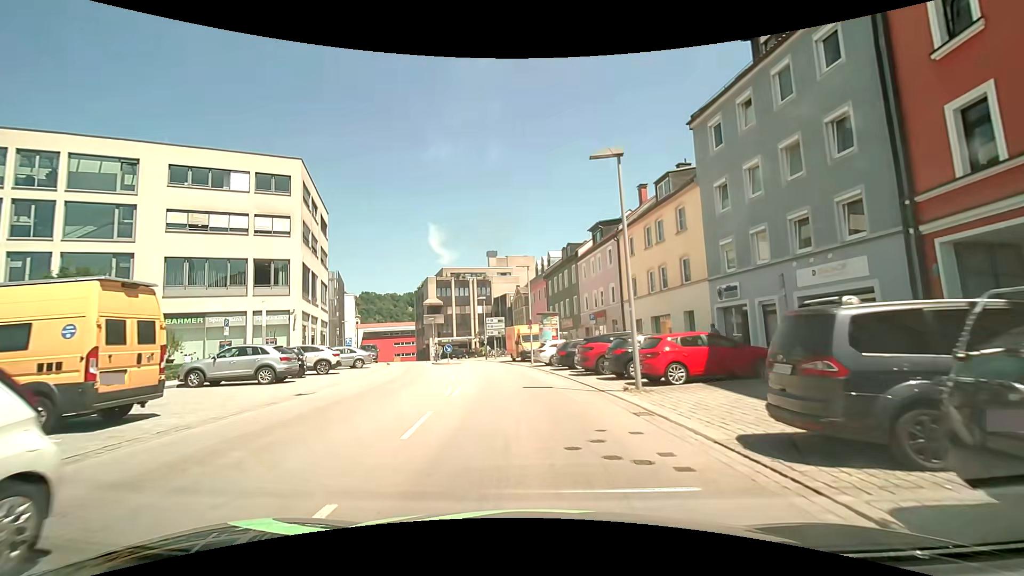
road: tertiary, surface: asphalt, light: Day
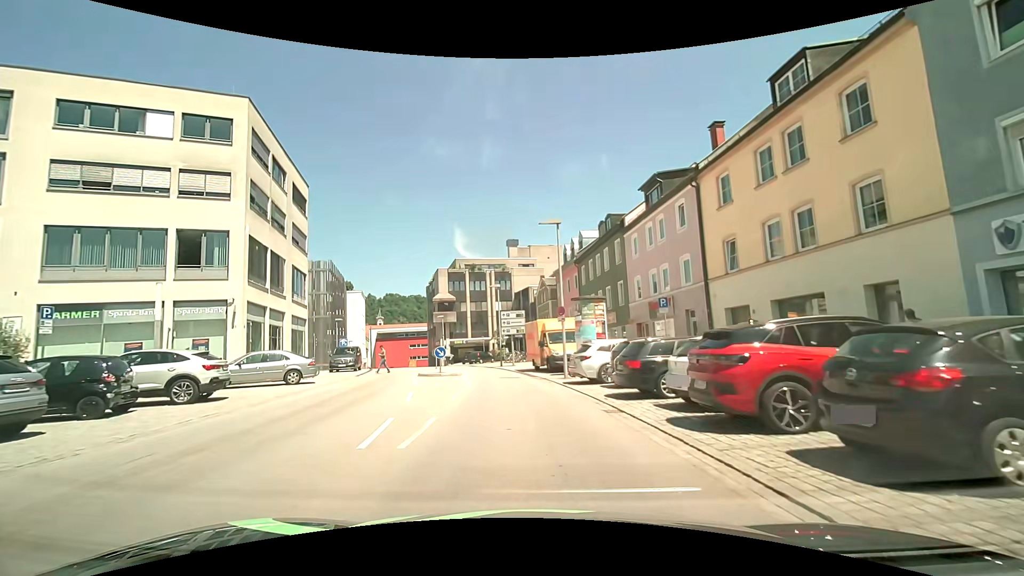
(-0.3, +12.3) m; -4°
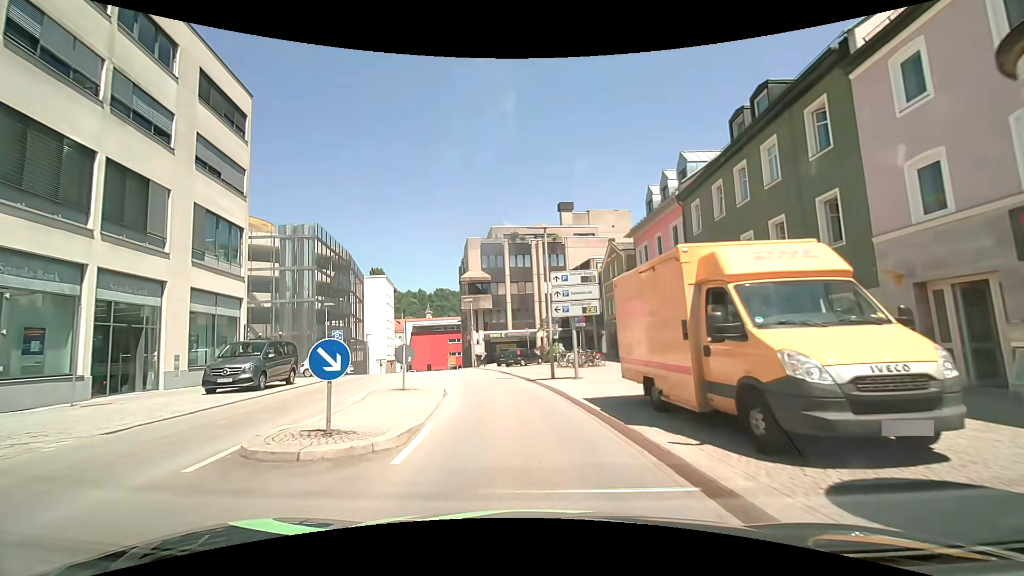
(-0.8, +19.1) m; -5°
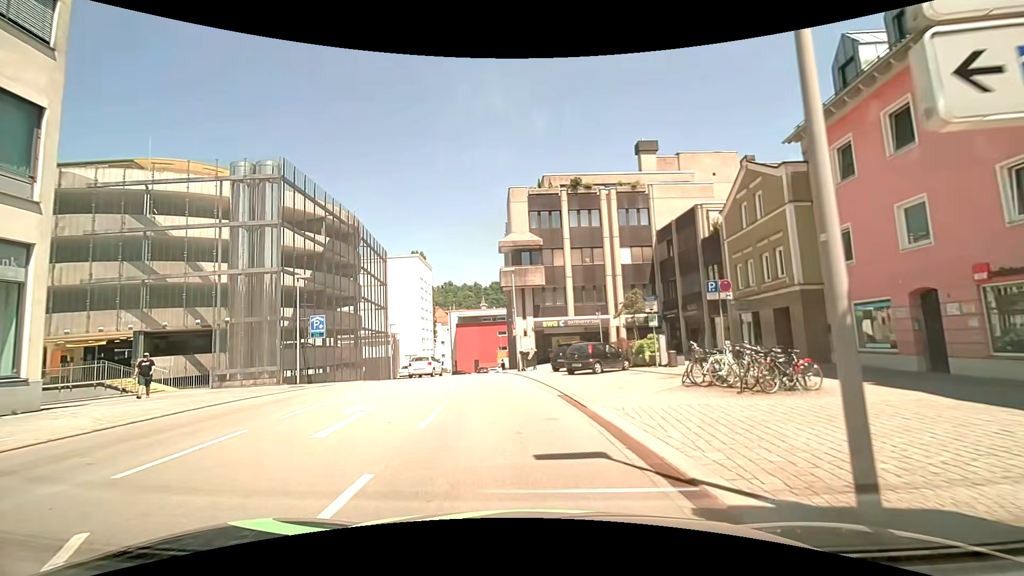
(-1.0, +16.8) m; -7°
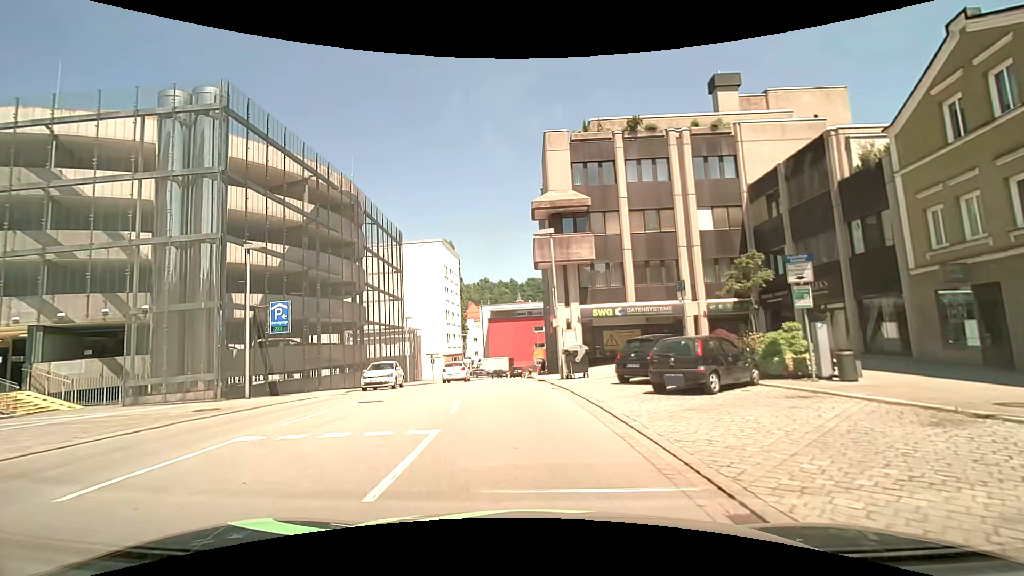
(-0.3, +10.1) m; -3°
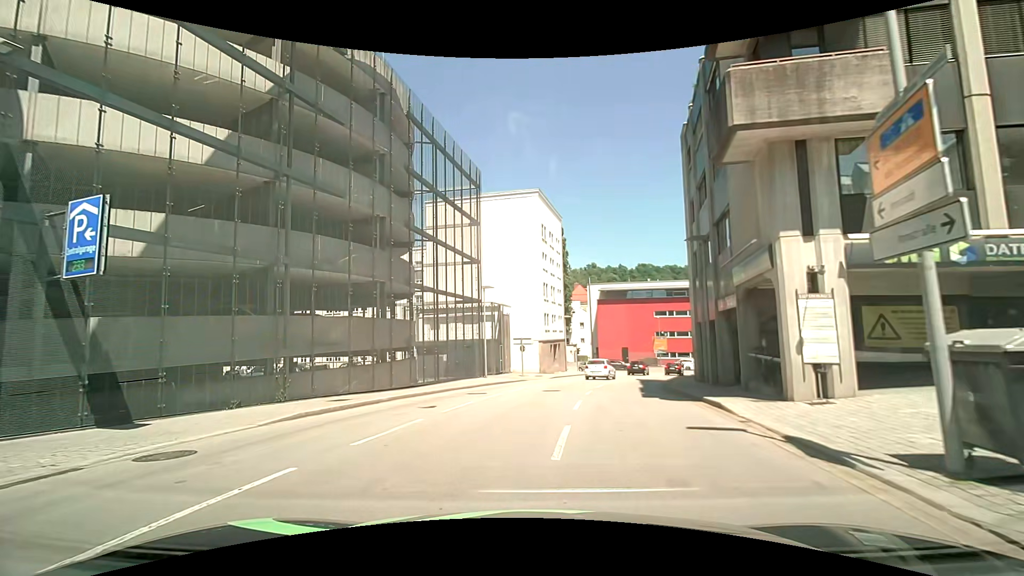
(-1.3, +16.0) m; -13°
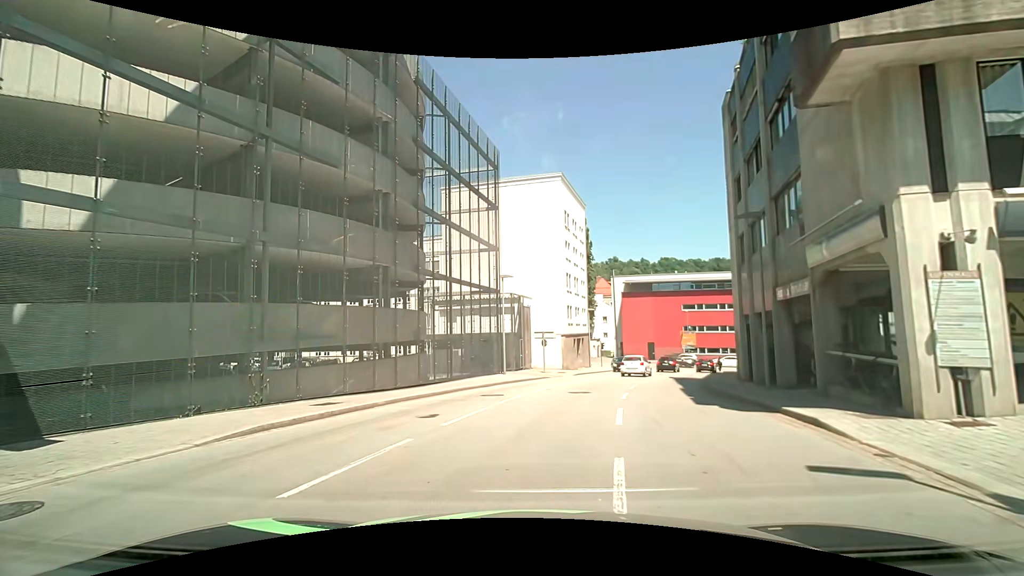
(-0.1, +2.9) m; -3°
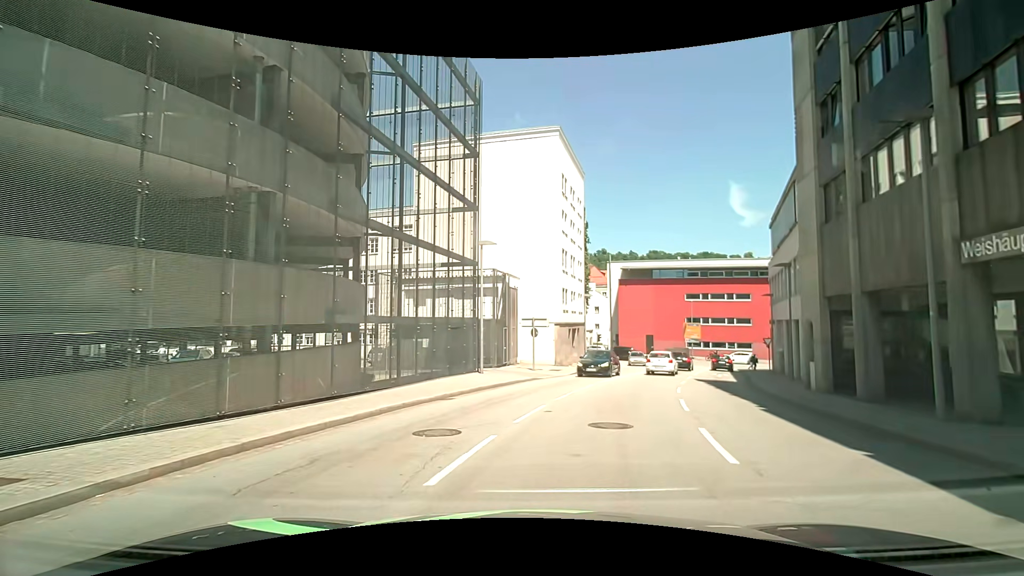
(+0.2, +8.4) m; +4°
